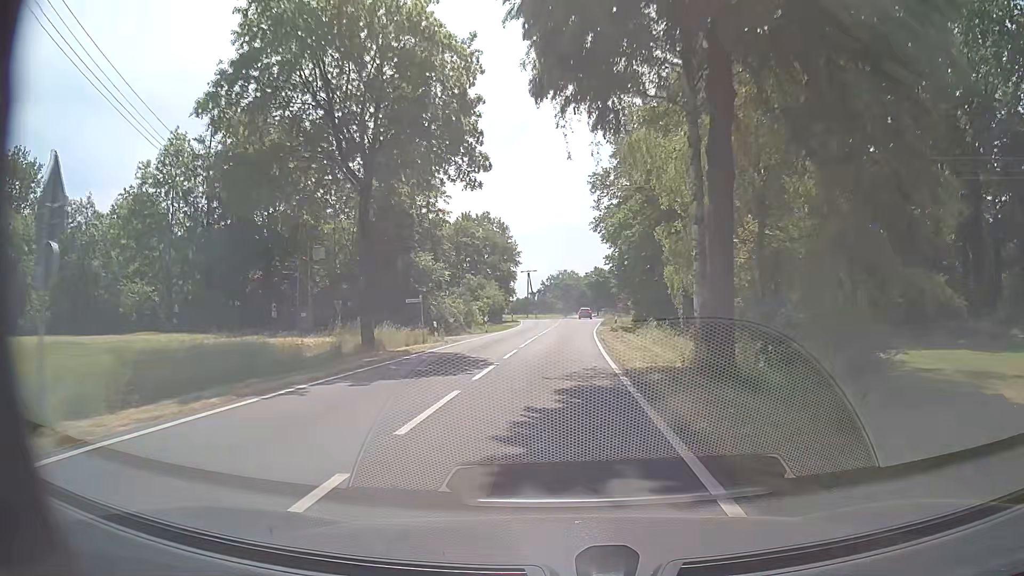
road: tertiary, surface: asphalt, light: Day
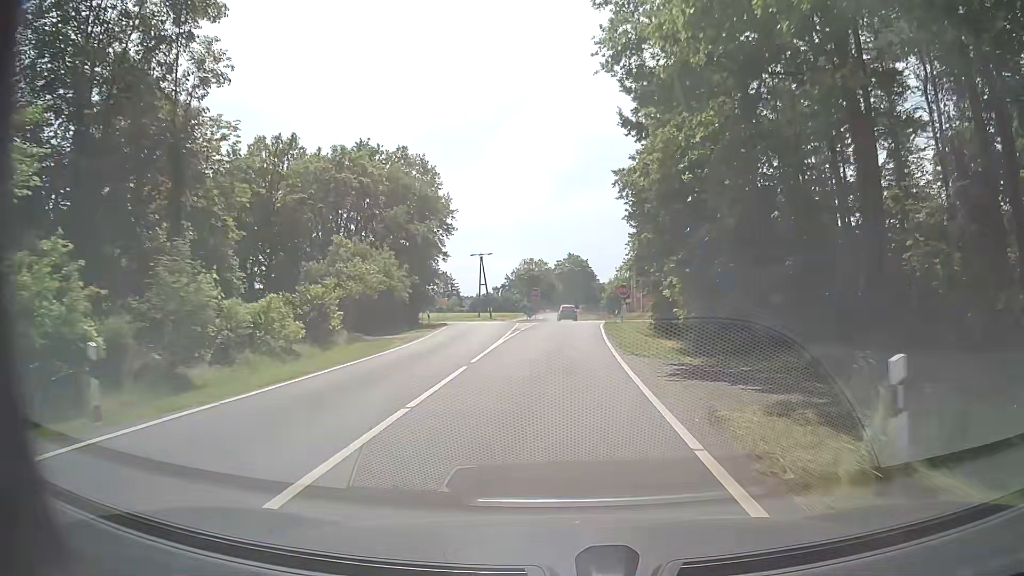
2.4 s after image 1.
(+0.7, +38.4) m; +3°
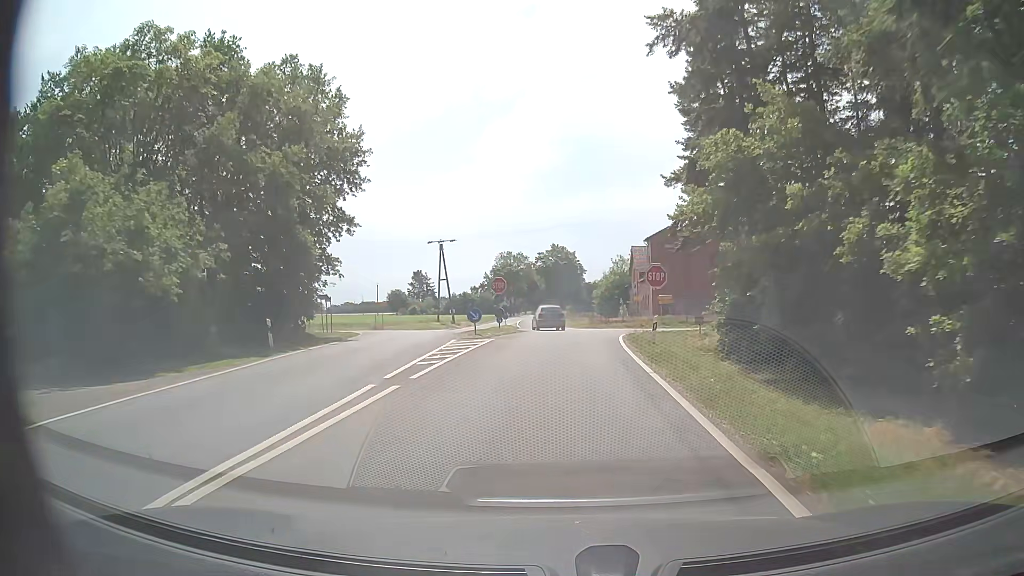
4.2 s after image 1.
(+0.3, +23.5) m; +1°
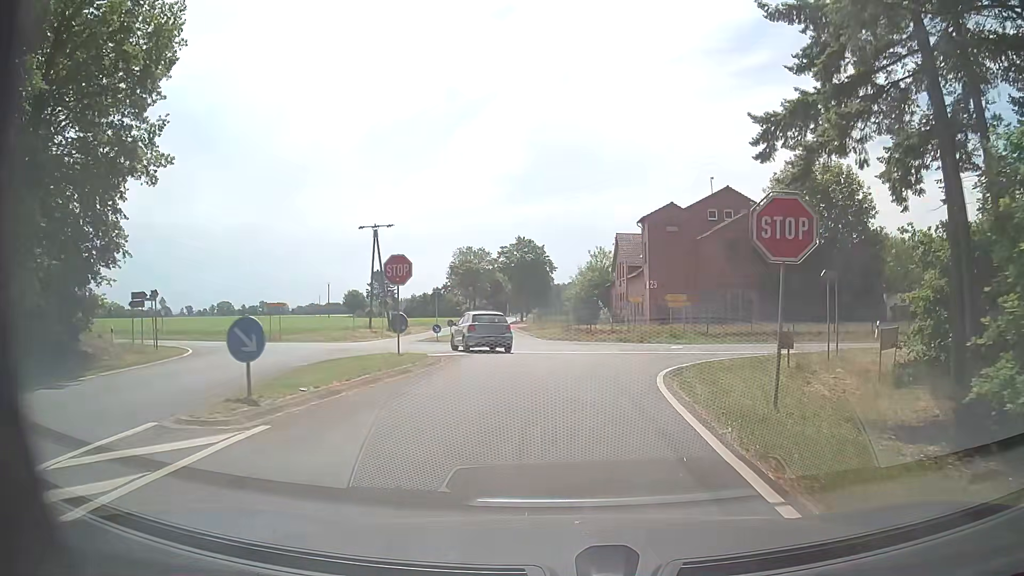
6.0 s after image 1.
(+0.4, +17.9) m; +3°
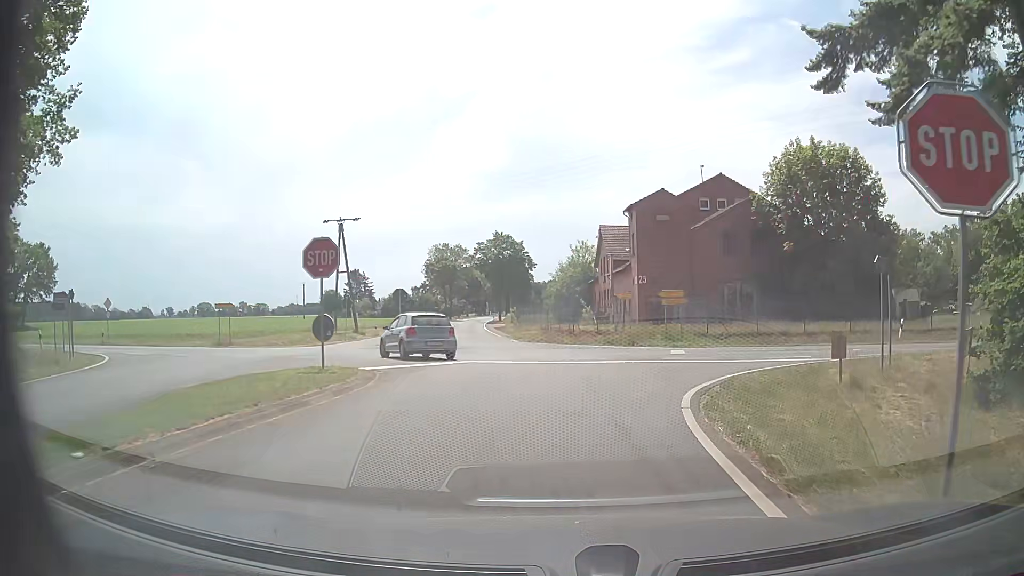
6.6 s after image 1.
(0.0, +4.9) m; +2°
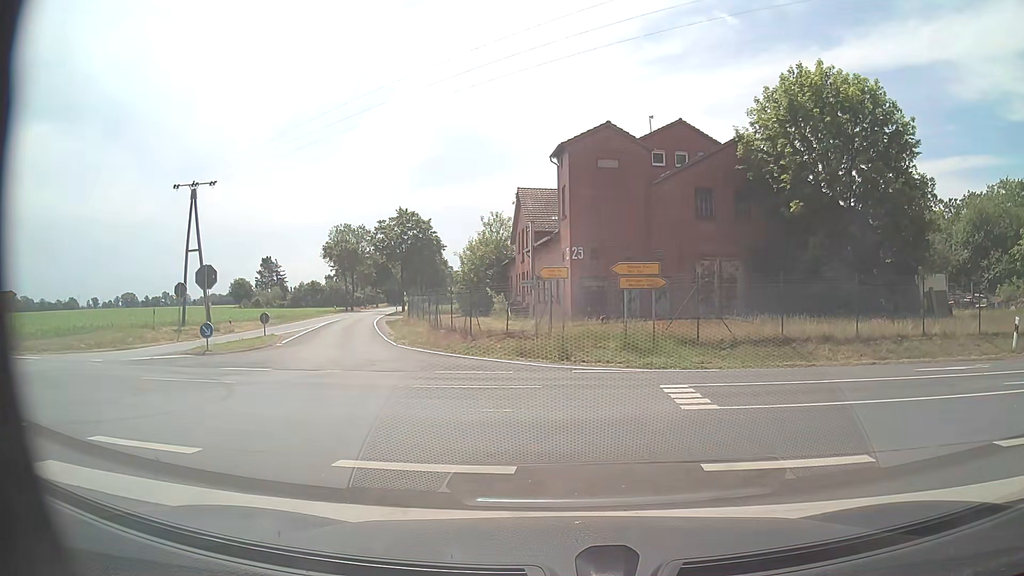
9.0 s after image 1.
(+0.8, +14.0) m; +5°
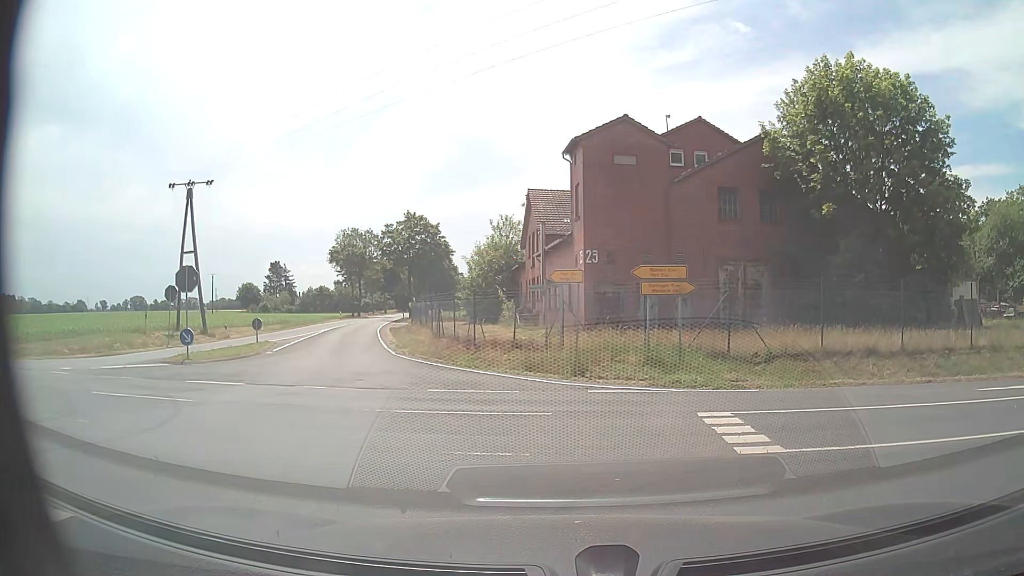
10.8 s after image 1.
(0.0, +2.0) m; +1°
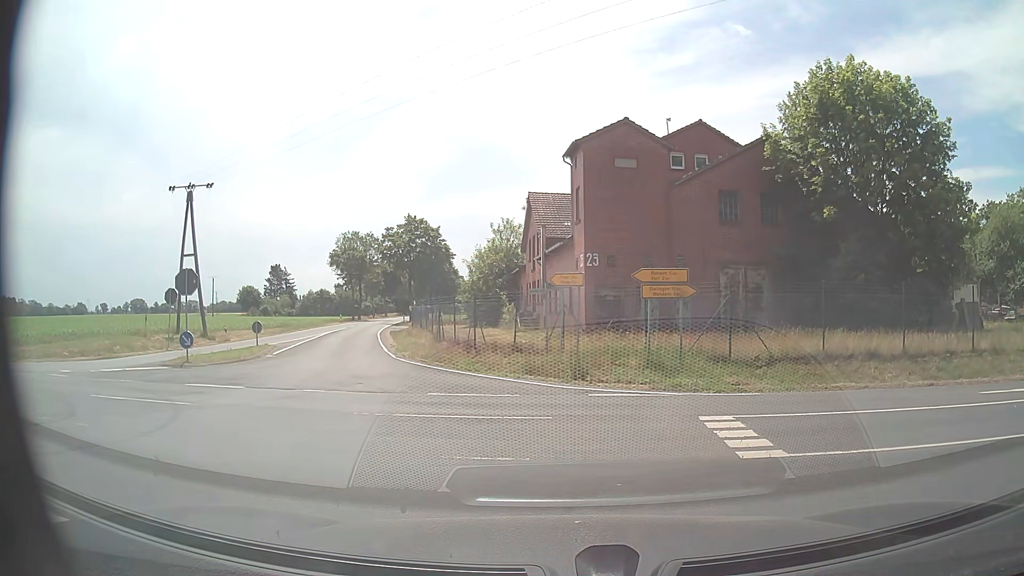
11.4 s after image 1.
(0.0, +0.1) m; 0°
(-2, +10) (-5, +19) (-9, +29) (-12, +38) (-15, +48) (-17, +57) (-19, +67) (-21, +77) (-23, +87) (-25, +97) m
